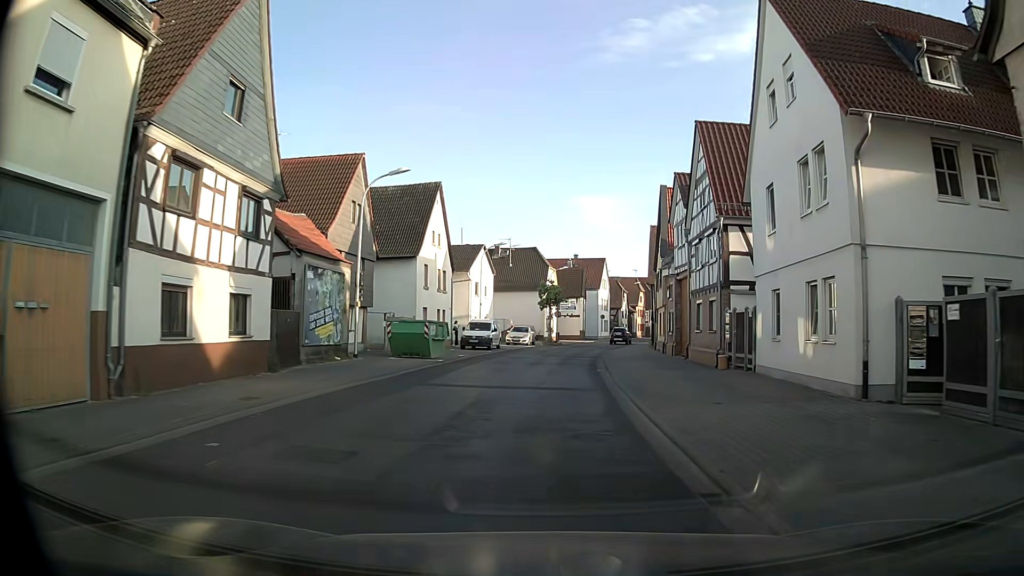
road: tertiary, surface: asphalt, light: Day
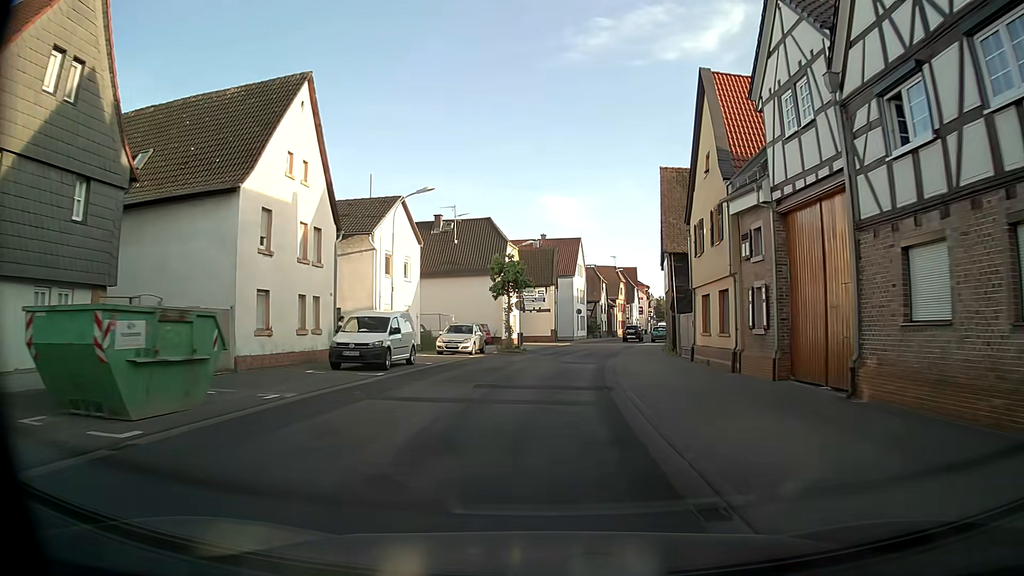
(+0.4, +19.2) m; +2°
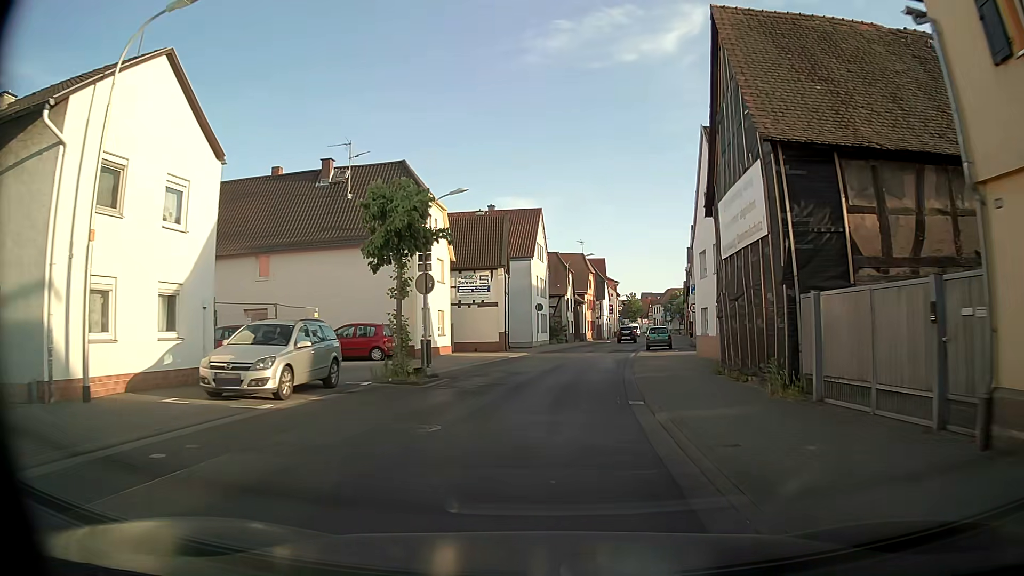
(+0.7, +19.1) m; +3°
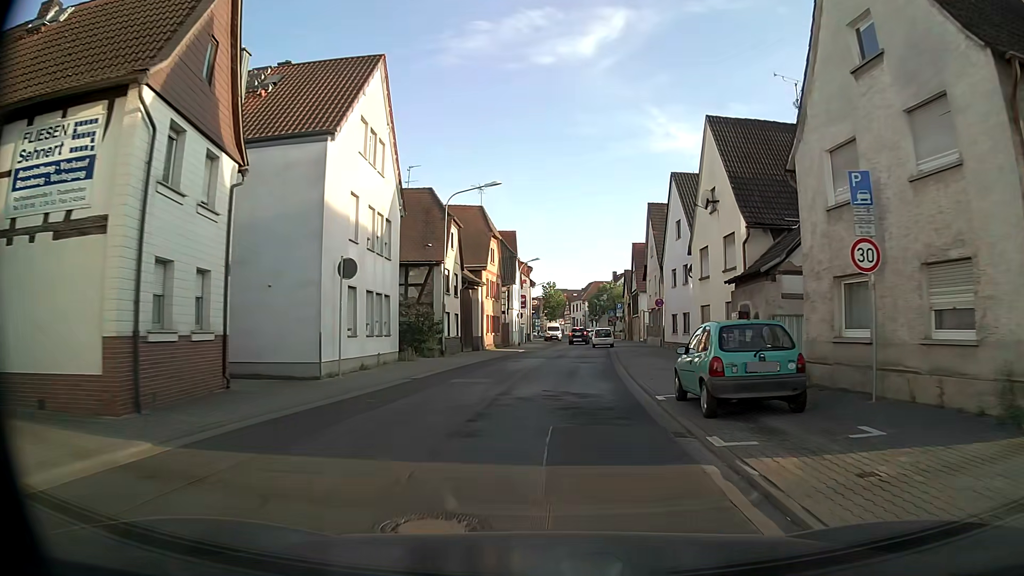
(+2.7, +31.3) m; +10°
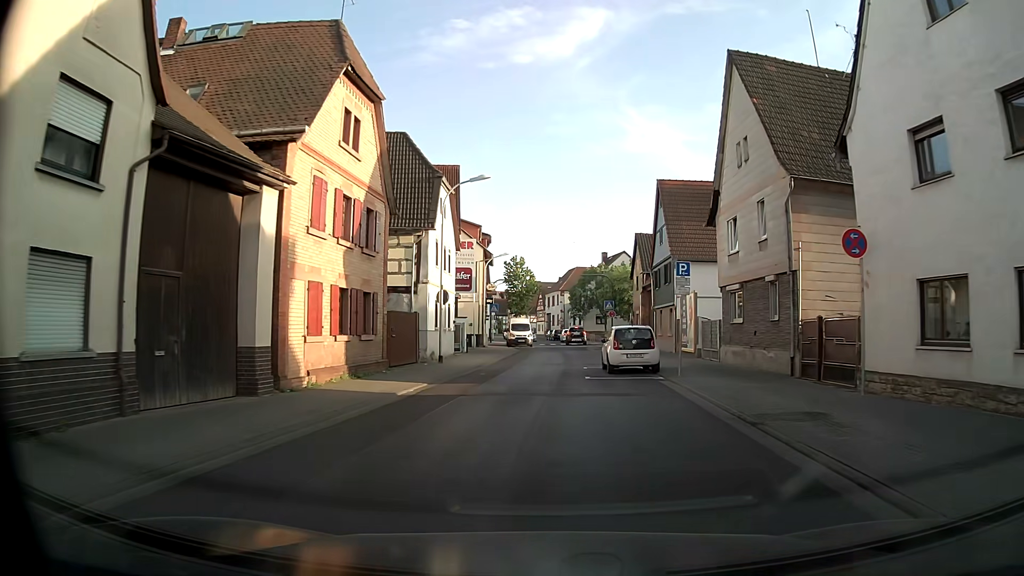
(+0.3, +30.8) m; +2°
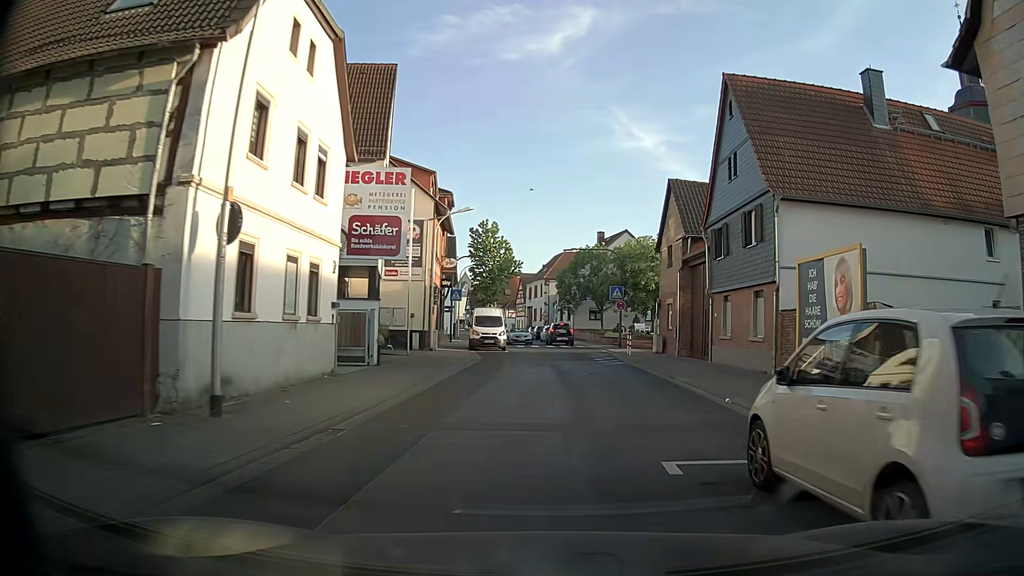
(-0.1, +18.1) m; +2°
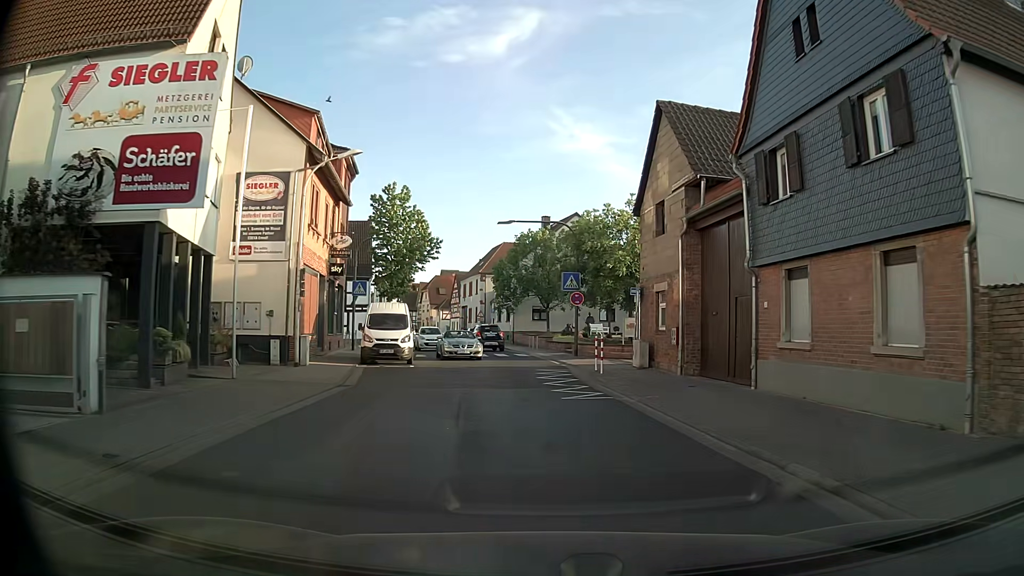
(+0.3, +11.7) m; +4°
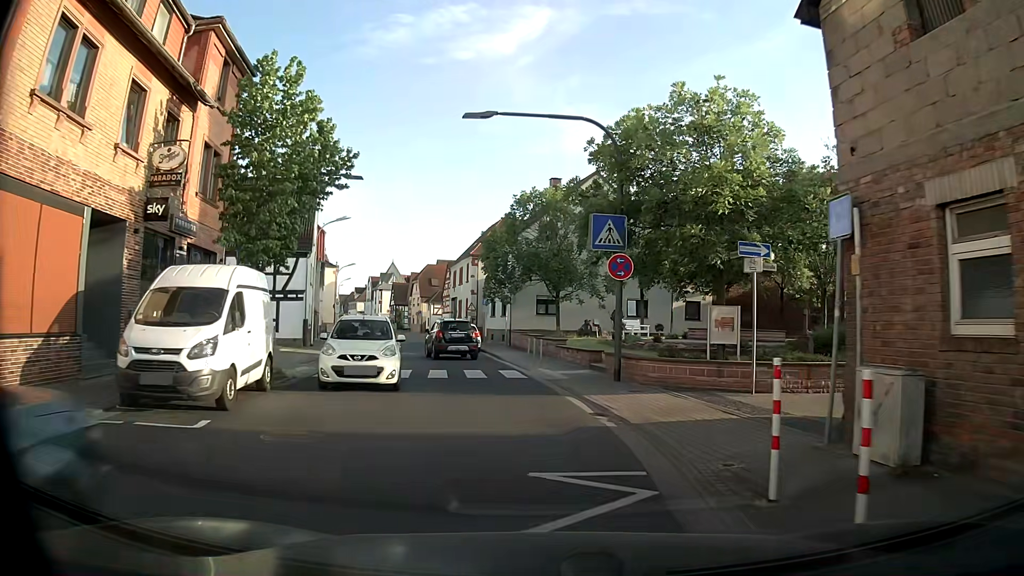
(0.0, +15.4) m; +2°
(0, +10) (-2, +20) (-6, +29) (-8, +39) (-10, +49) (-12, +58) (-15, +68) (-17, +78) (-21, +87) (-24, +97) m
